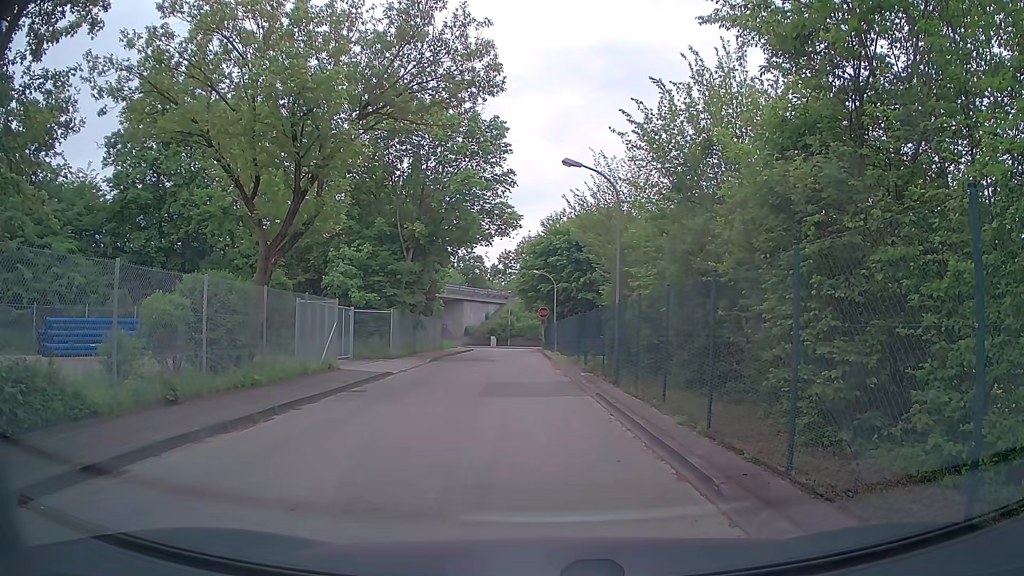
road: tertiary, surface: asphalt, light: Day
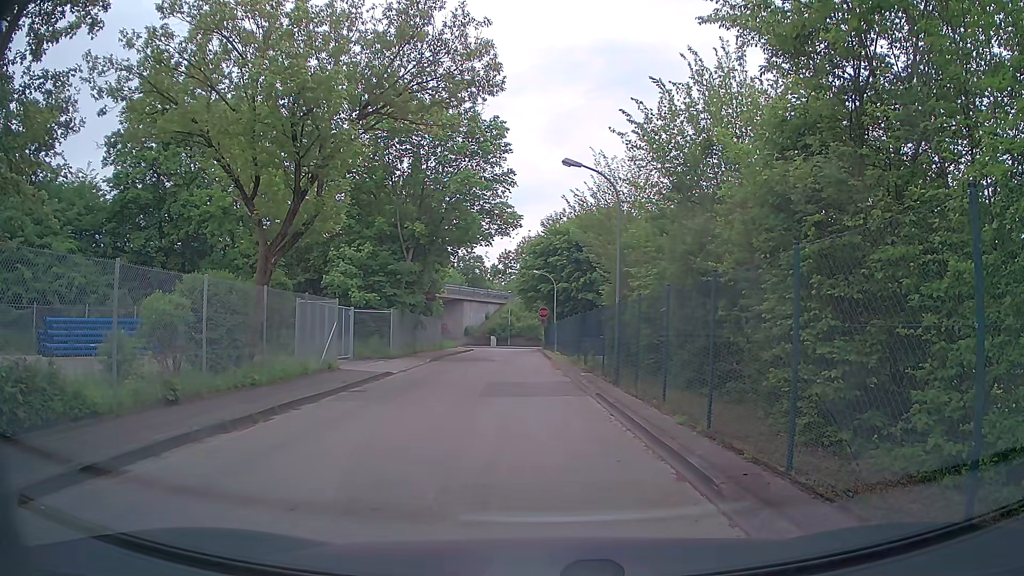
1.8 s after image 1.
(0.0, 0.0) m; 0°
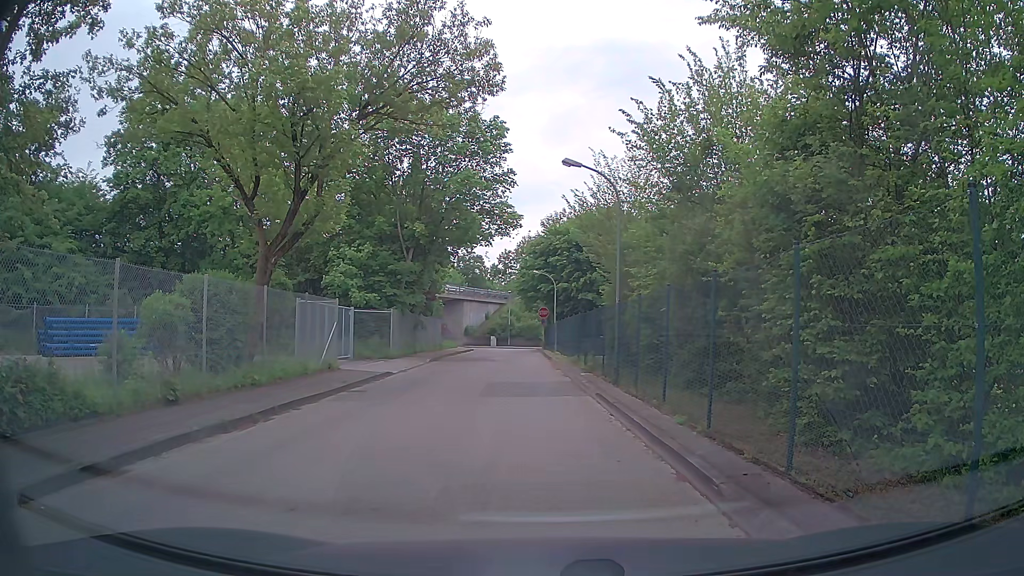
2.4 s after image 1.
(0.0, 0.0) m; 0°
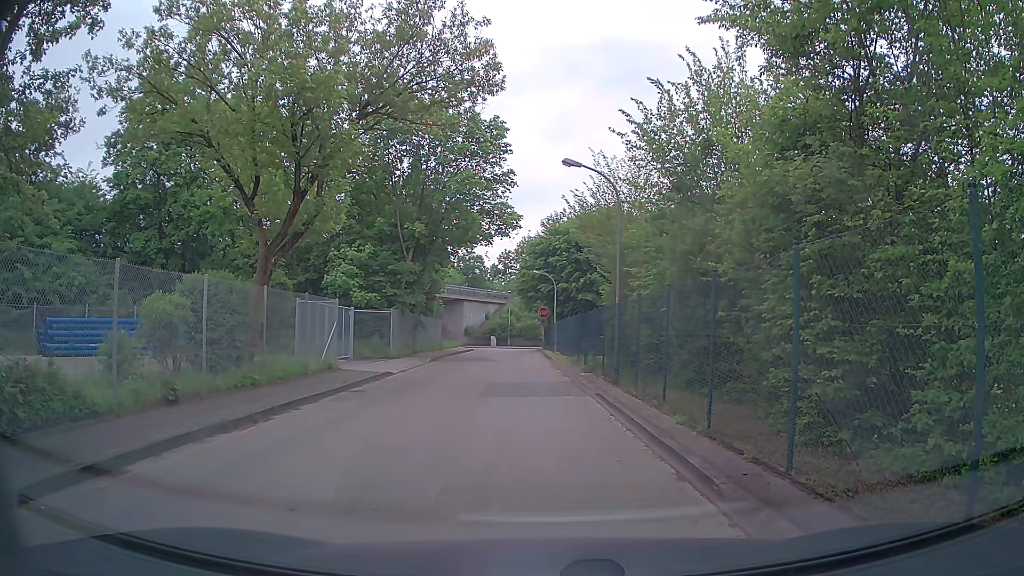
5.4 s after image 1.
(0.0, 0.0) m; 0°
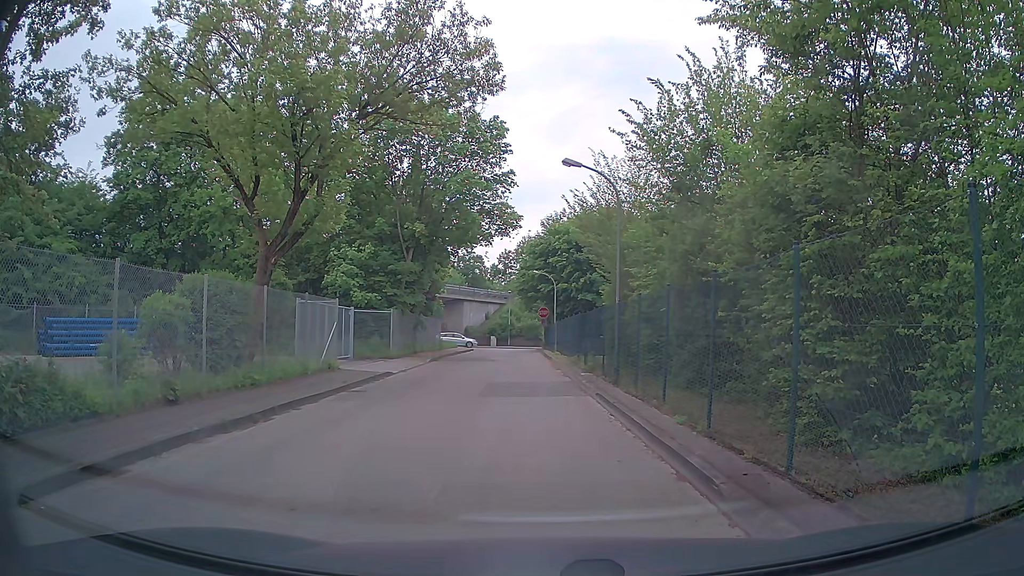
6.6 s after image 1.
(0.0, 0.0) m; 0°
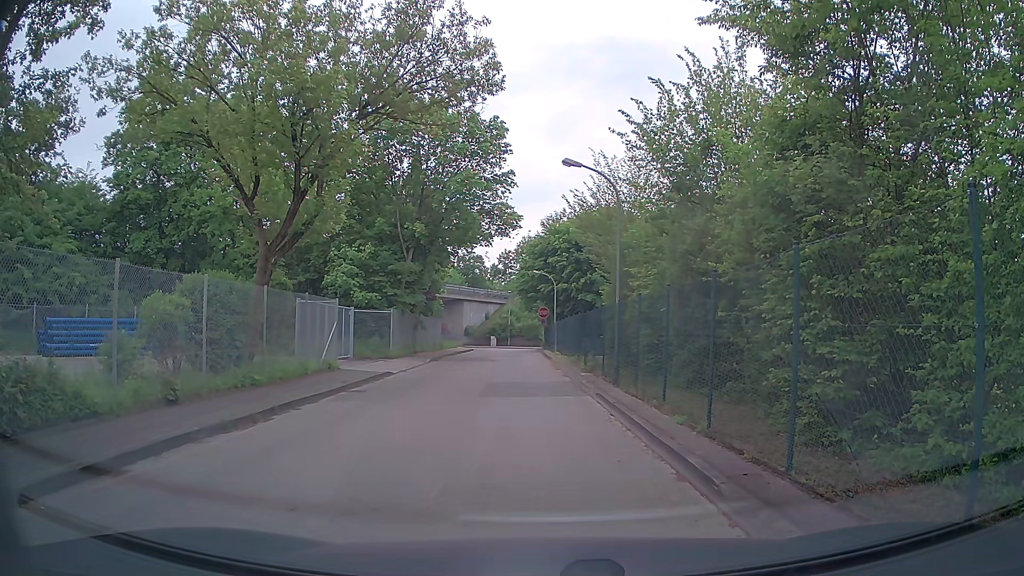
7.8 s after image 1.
(0.0, 0.0) m; 0°
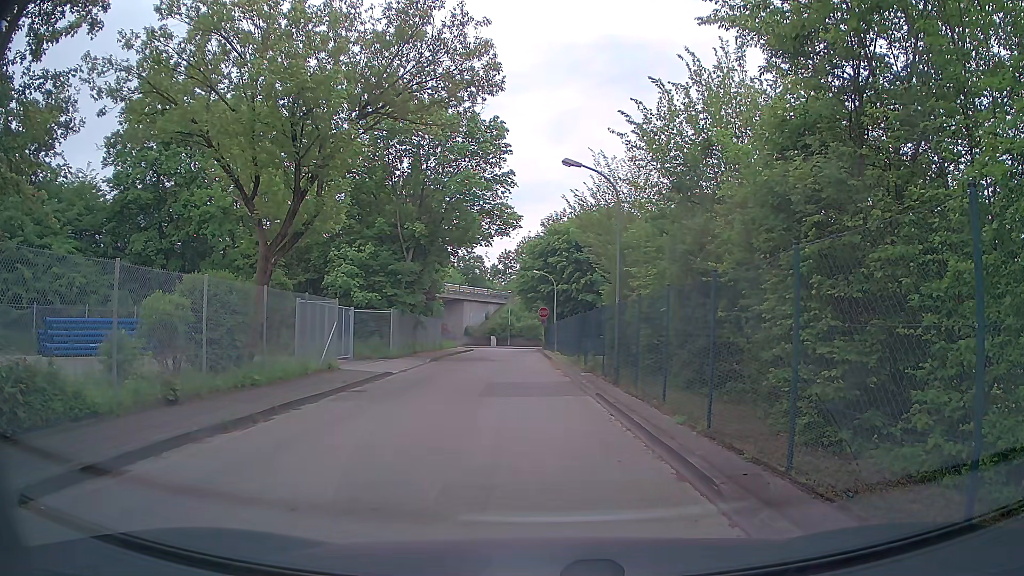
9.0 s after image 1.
(0.0, 0.0) m; 0°
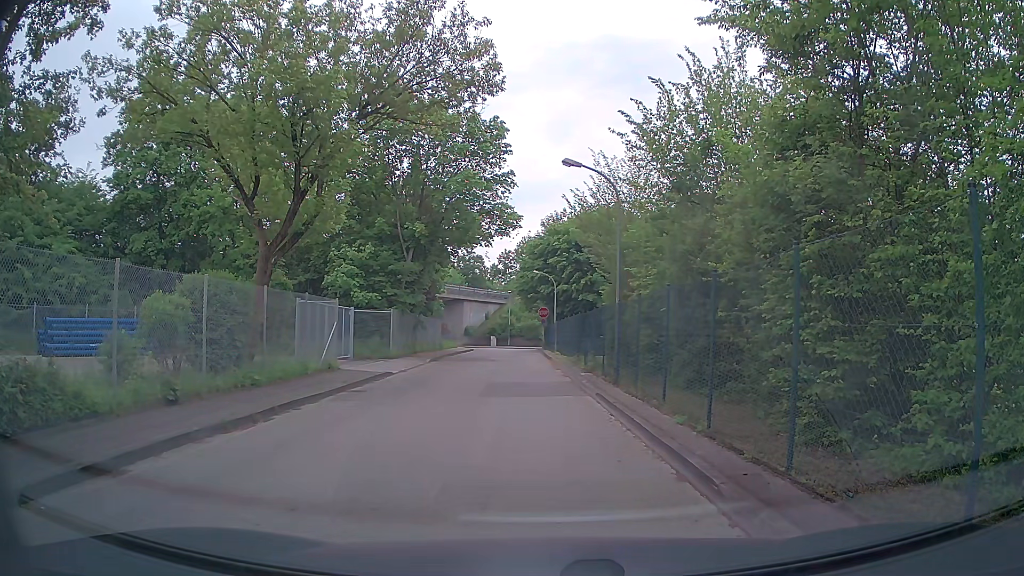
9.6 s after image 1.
(0.0, 0.0) m; 0°
